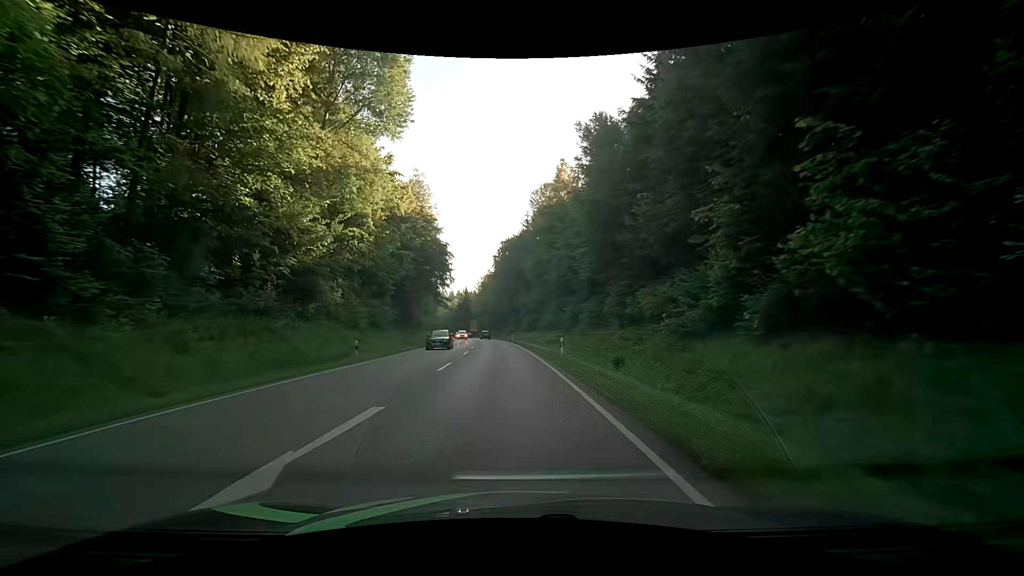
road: secondary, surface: asphalt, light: Day
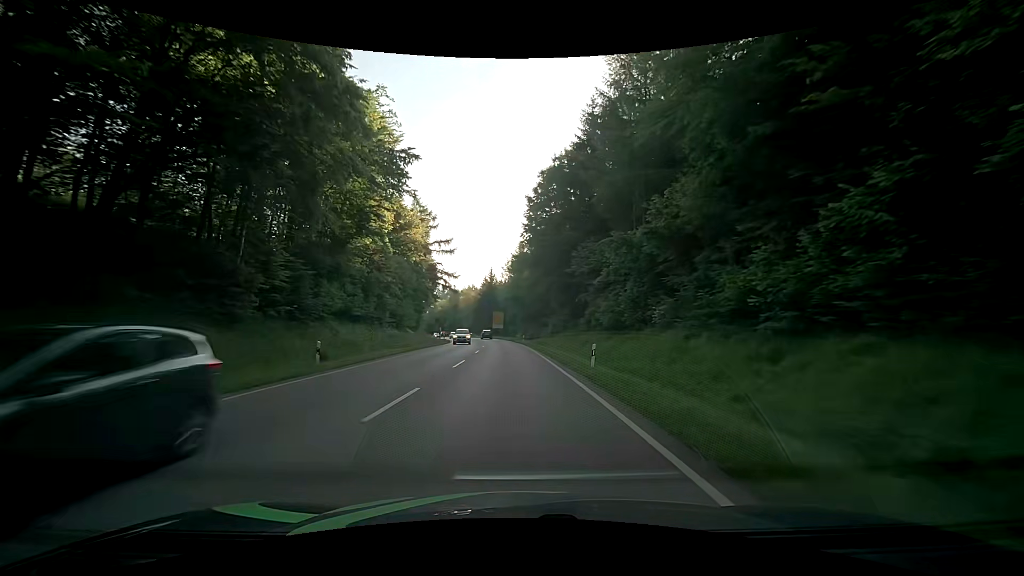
(-1.5, +54.0) m; -3°
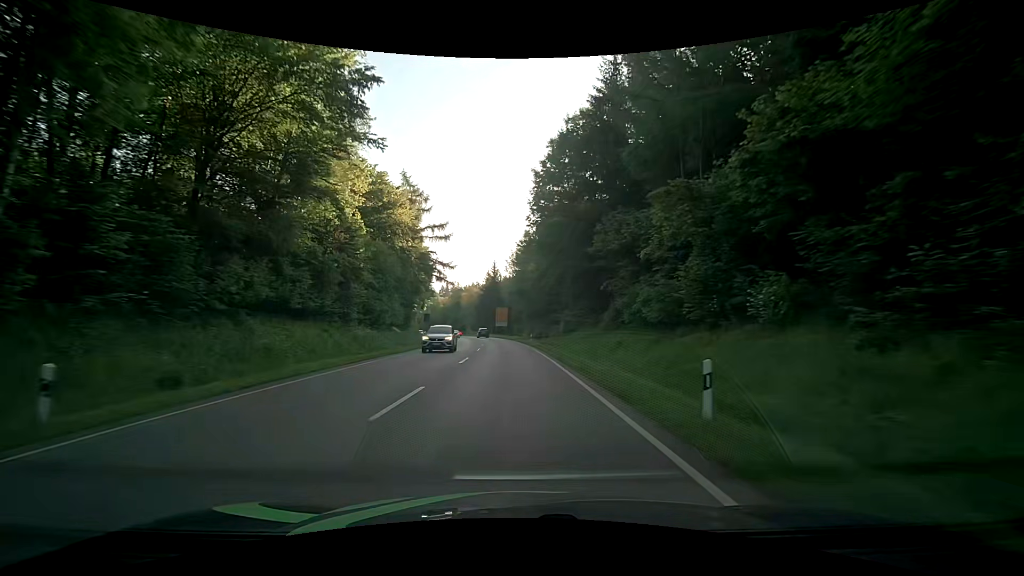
(-0.1, +10.8) m; -1°
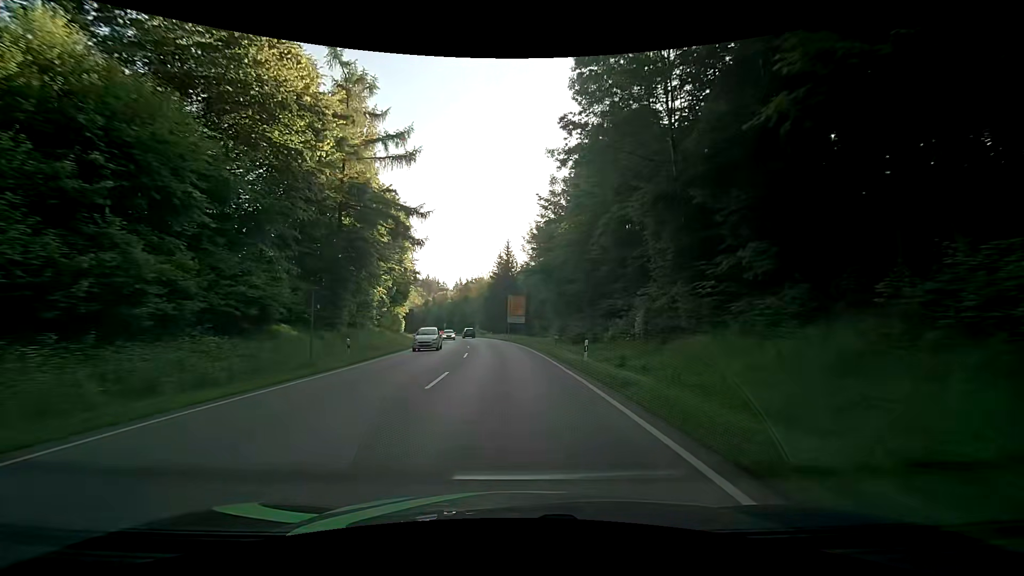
(-0.6, +32.4) m; -2°
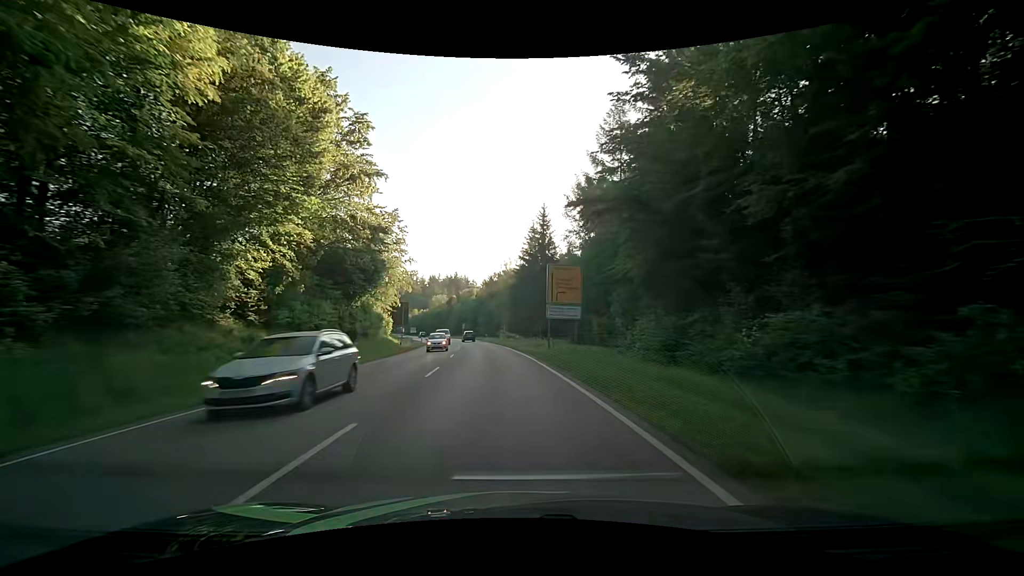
(-0.9, +32.4) m; -4°
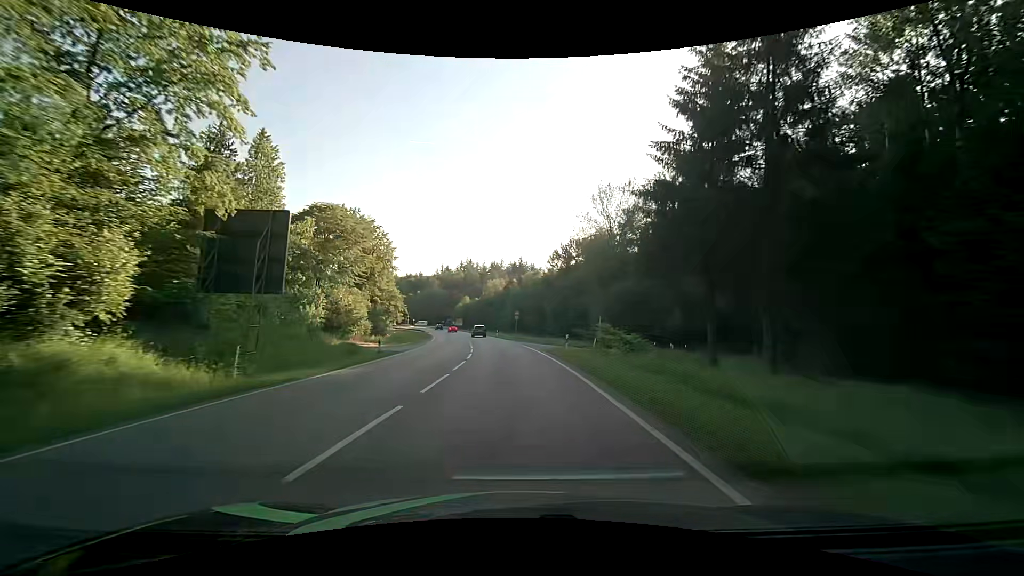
(-3.7, +53.9) m; -7°
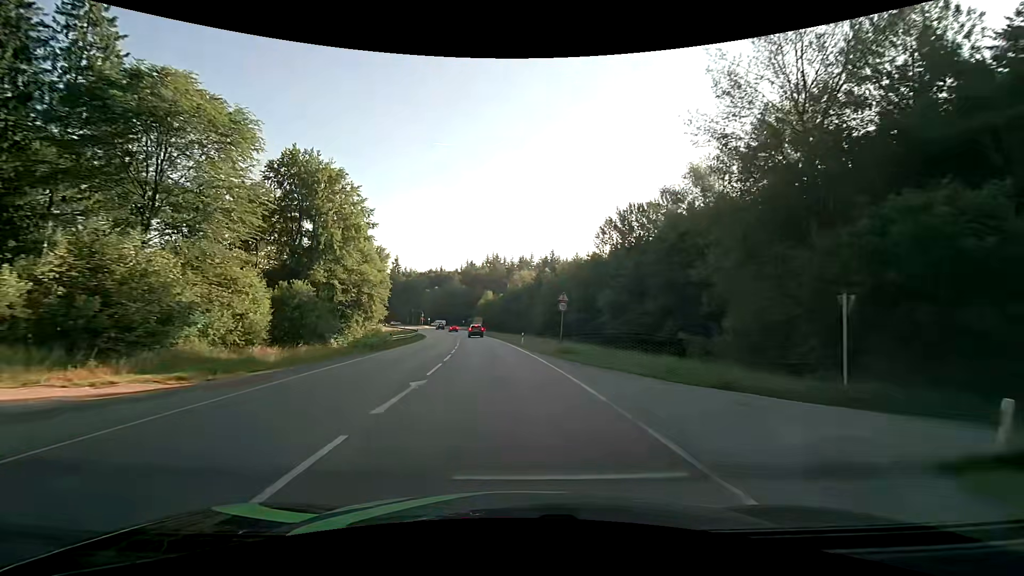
(-0.9, +32.5) m; -3°
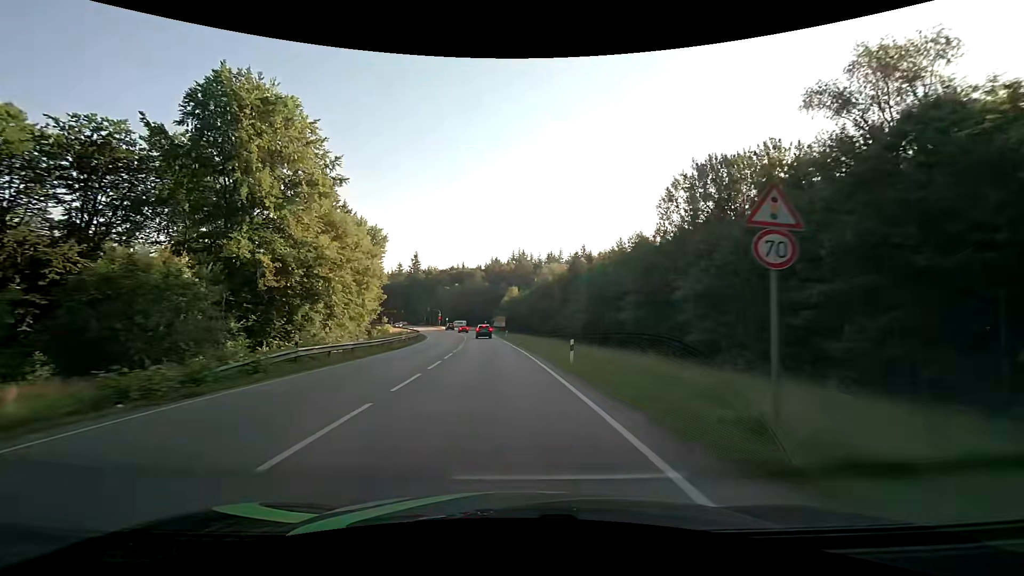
(-0.6, +21.4) m; -3°
(0, +10) (0, +20) (-1, +30) (-2, +40) (-3, +50) (-4, +60) (-5, +70) (-6, +80) (-8, +90) (-10, +99) m
